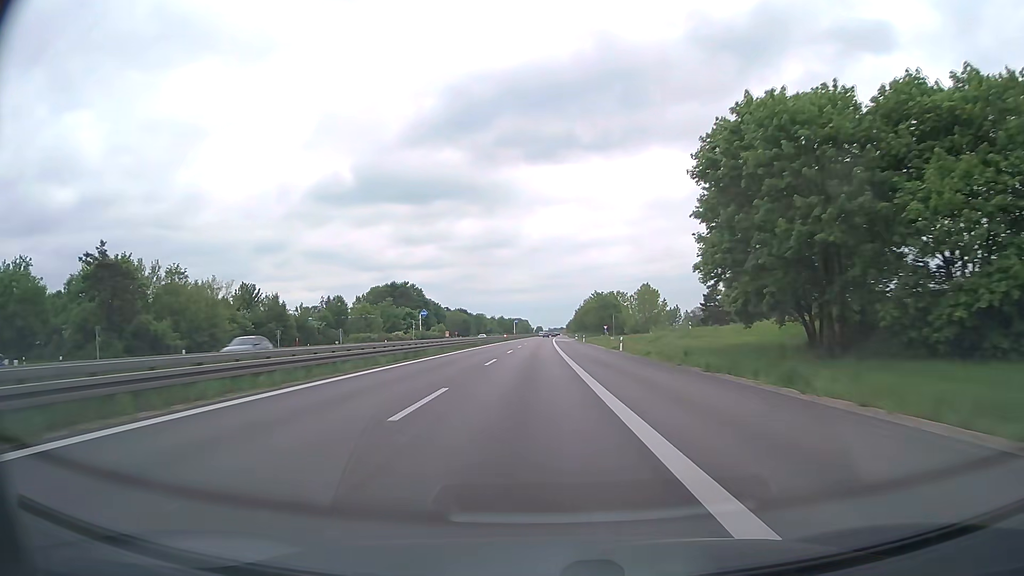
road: trunk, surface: asphalt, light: Day
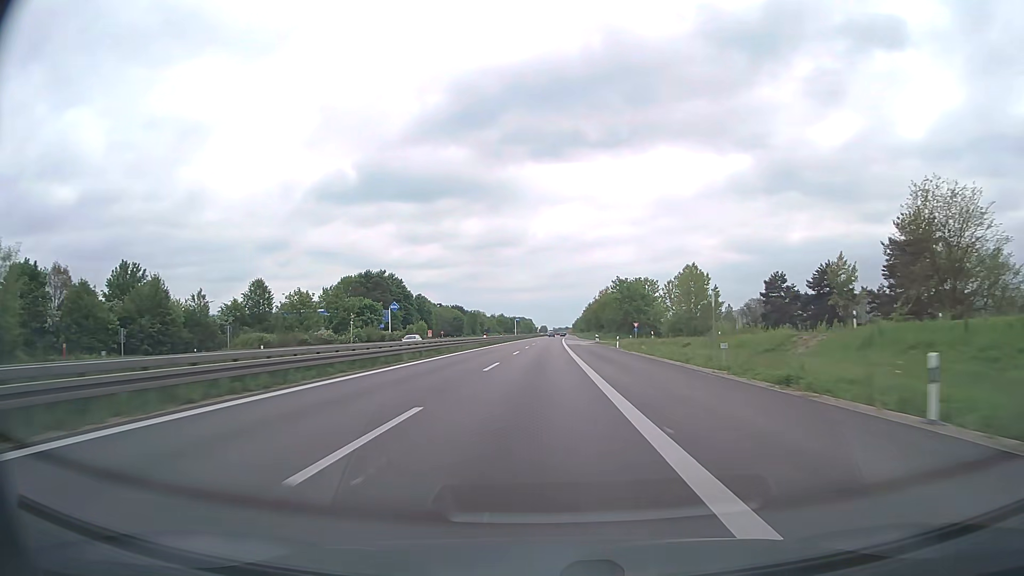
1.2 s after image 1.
(-0.3, +40.5) m; -1°
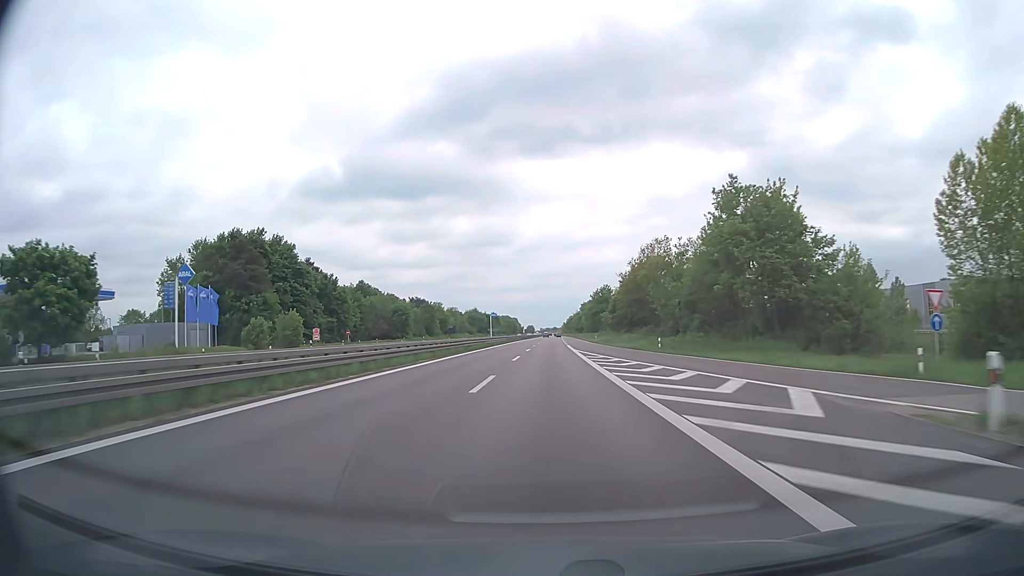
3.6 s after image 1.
(+0.4, +80.9) m; +1°
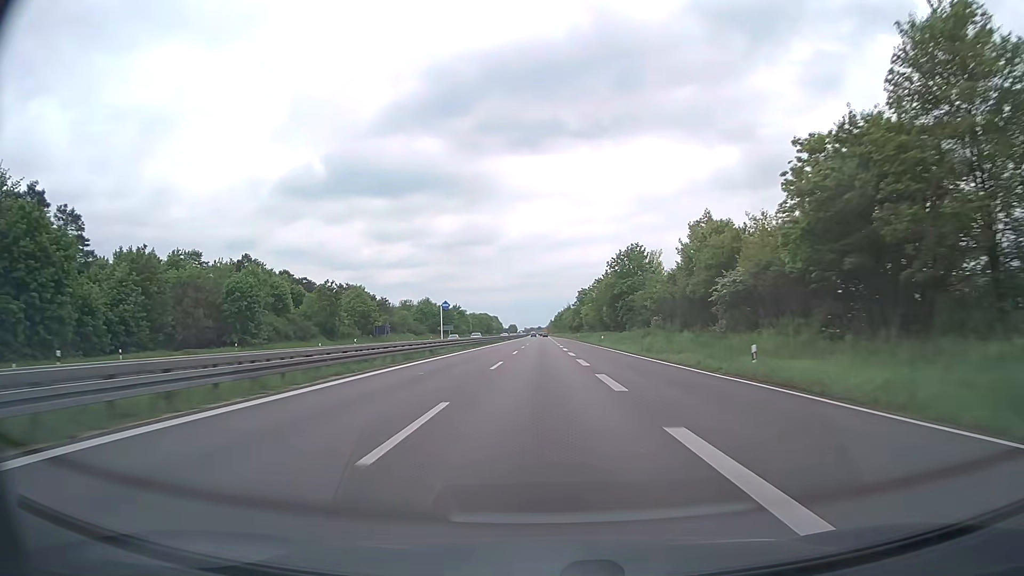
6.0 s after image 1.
(+1.0, +80.6) m; +1°
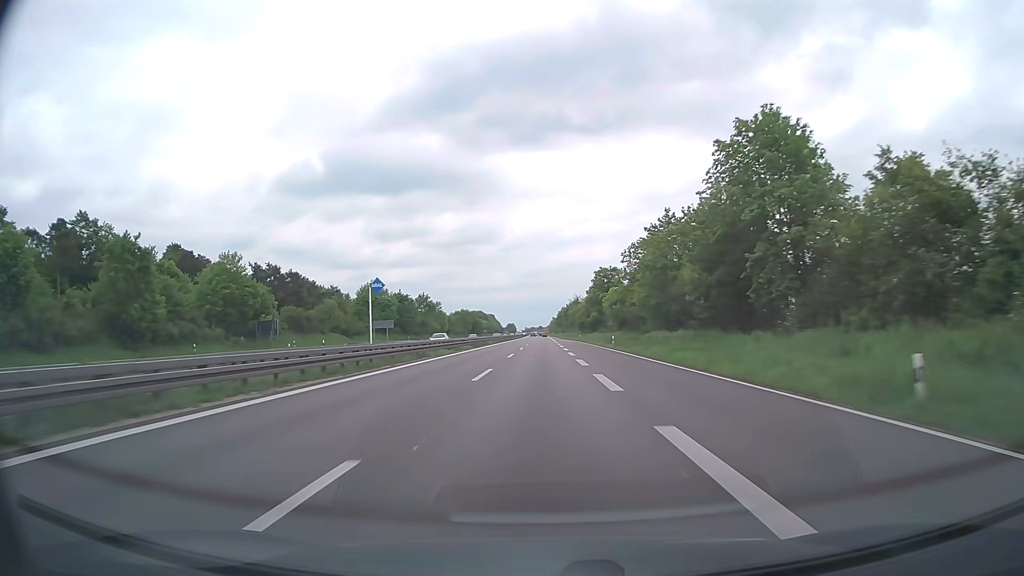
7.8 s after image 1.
(+0.2, +60.1) m; 0°
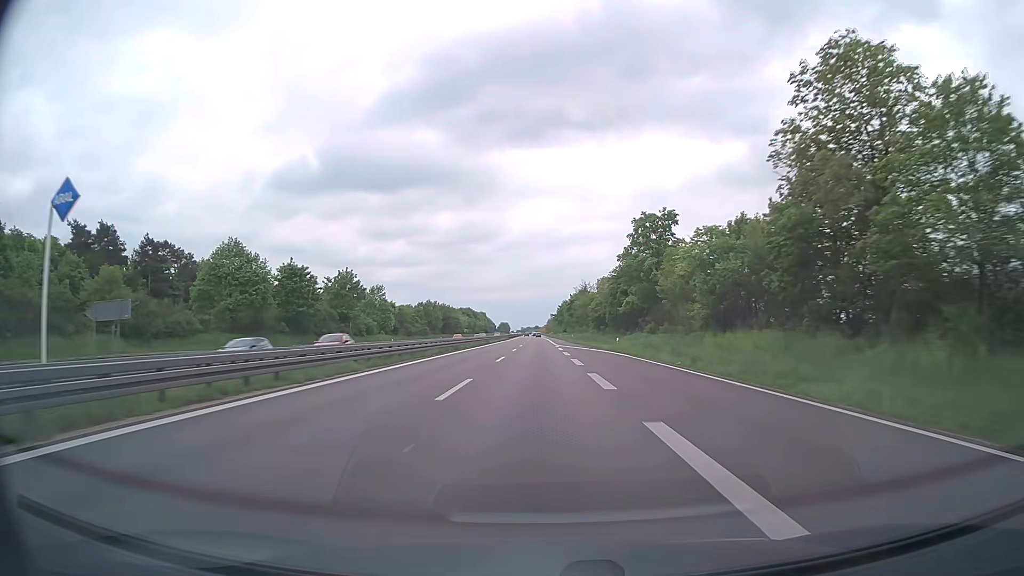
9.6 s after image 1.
(+0.1, +59.7) m; 0°
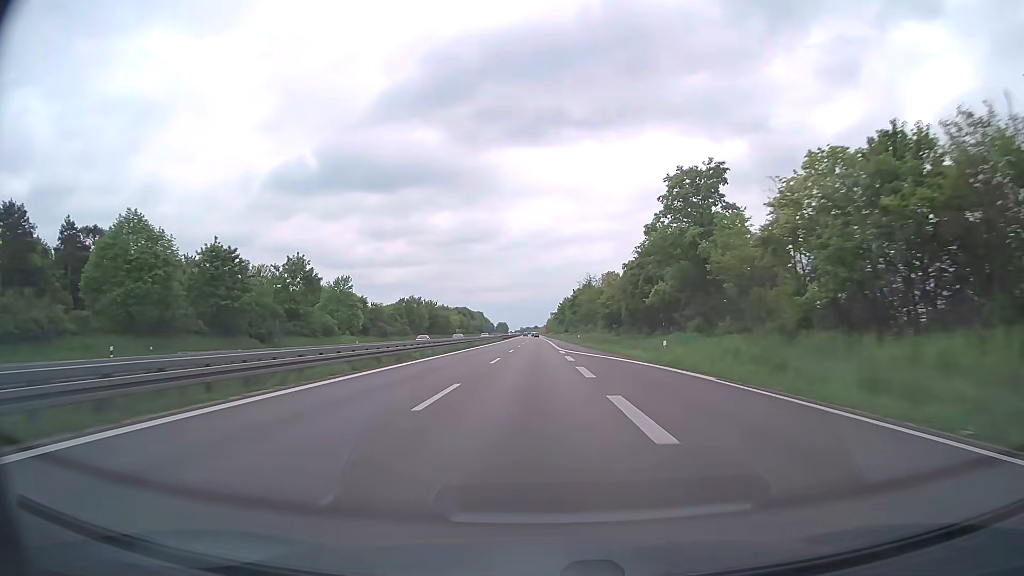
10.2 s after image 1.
(+0.1, +19.8) m; 0°
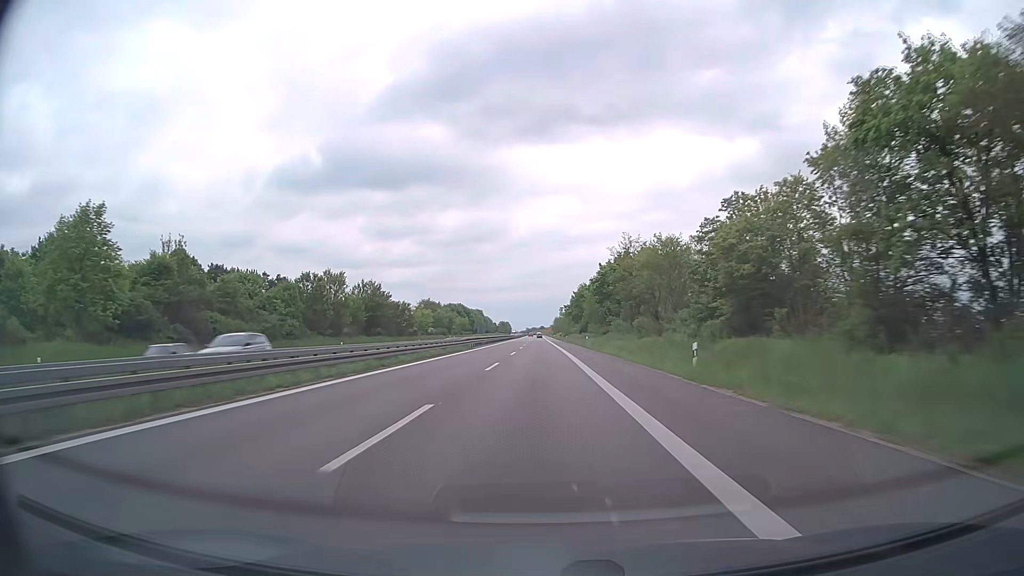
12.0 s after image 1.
(-0.3, +59.2) m; 0°
(0, +10) (0, +20) (0, +30) (0, +40) (0, +50) (0, +60) (0, +70) (0, +80) (0, +90) (0, +100) m
